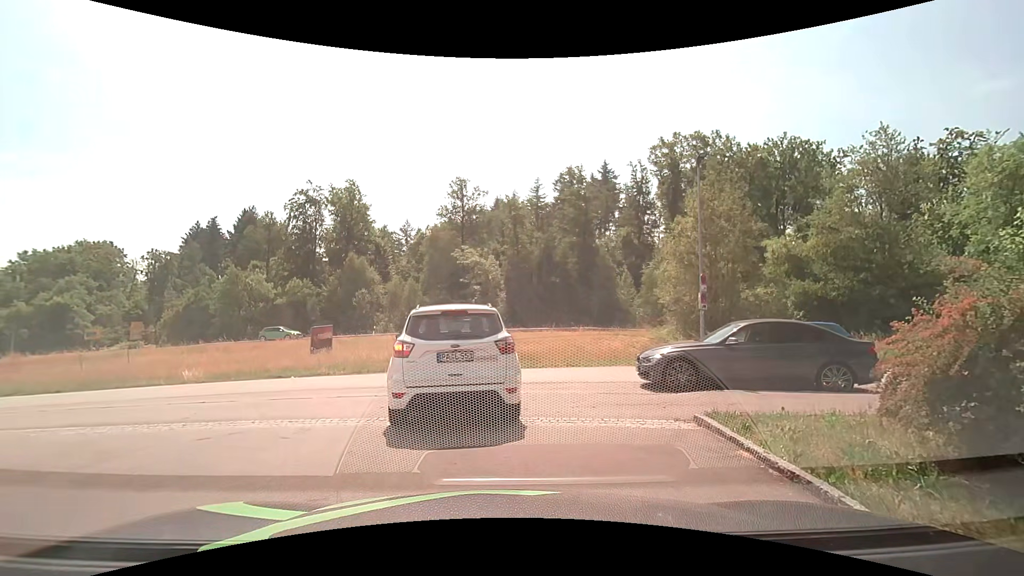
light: Day
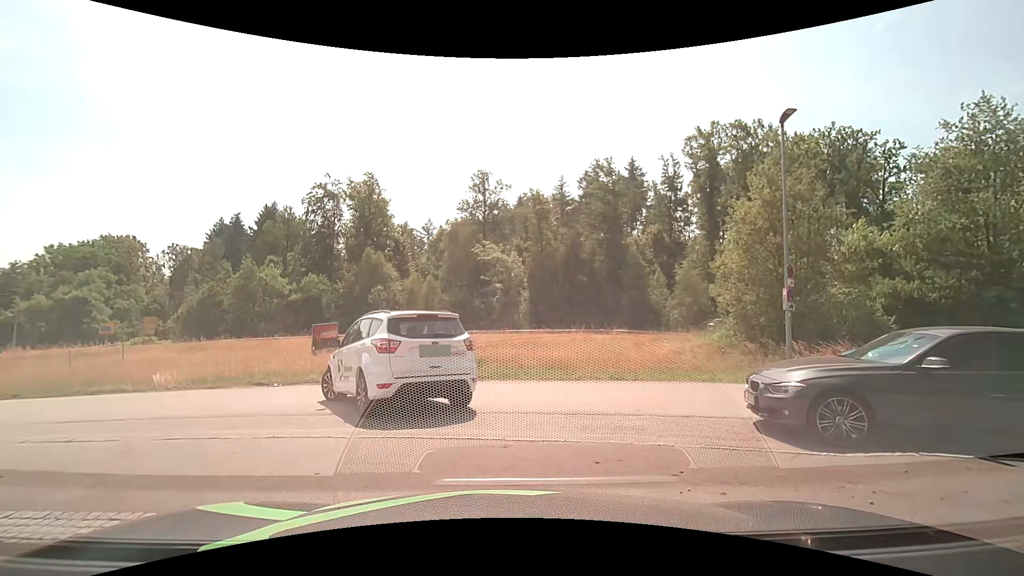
(0.0, +4.0) m; -1°
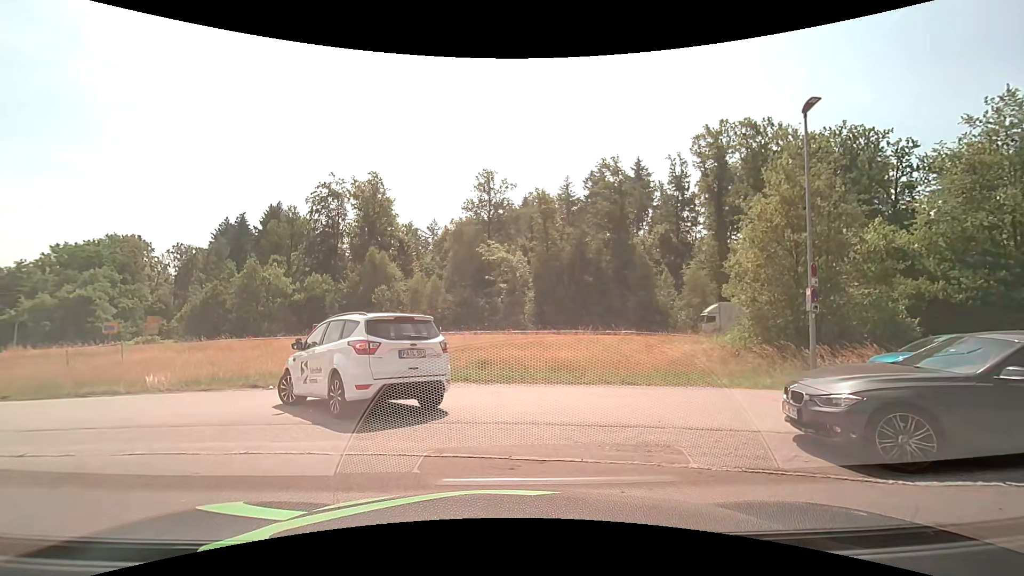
(0.0, +0.8) m; 0°
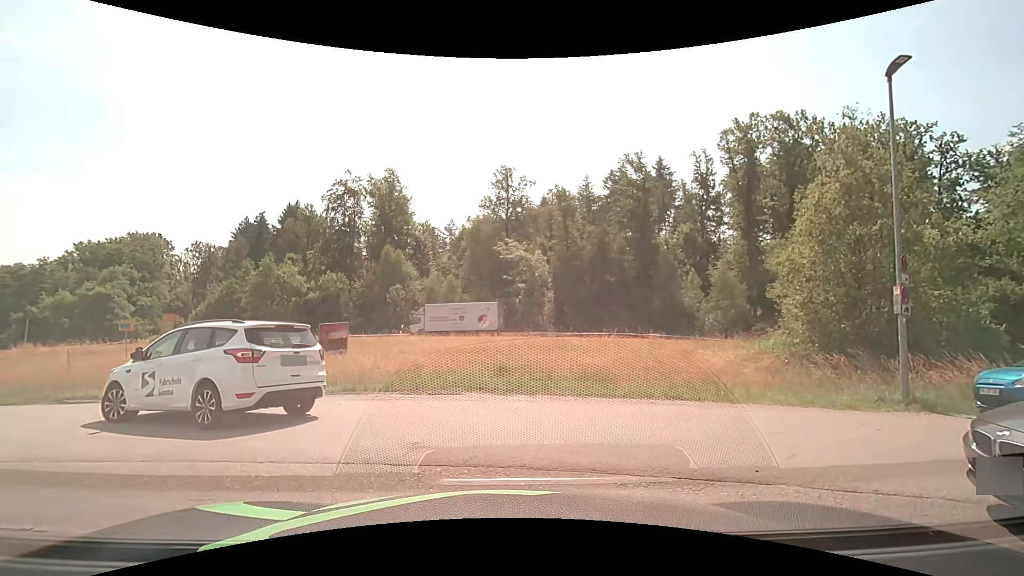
(0.0, +2.2) m; 0°
